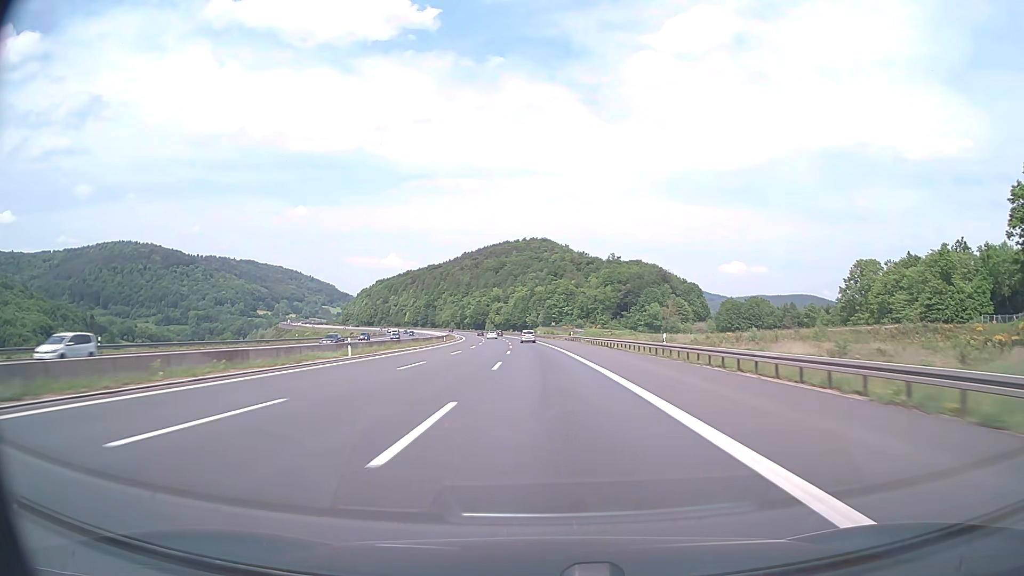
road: motorway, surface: asphalt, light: Day
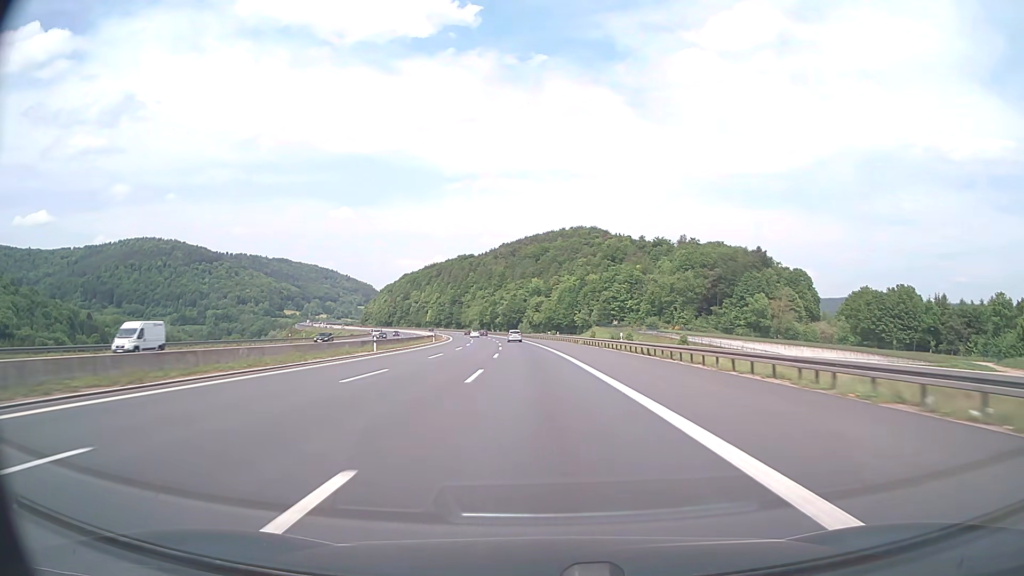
(-3.3, +96.3) m; -4°
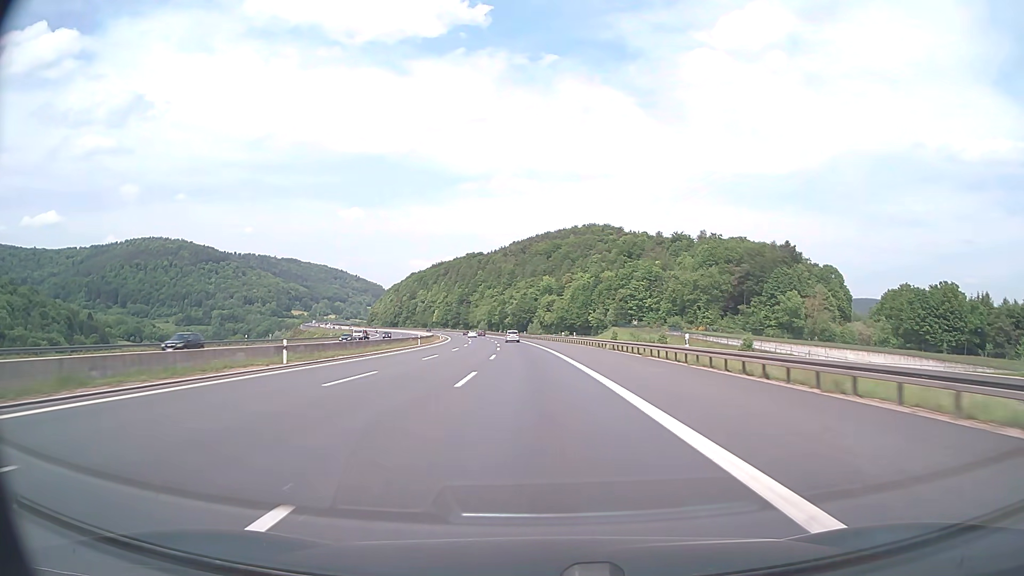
(-0.1, +19.3) m; -1°
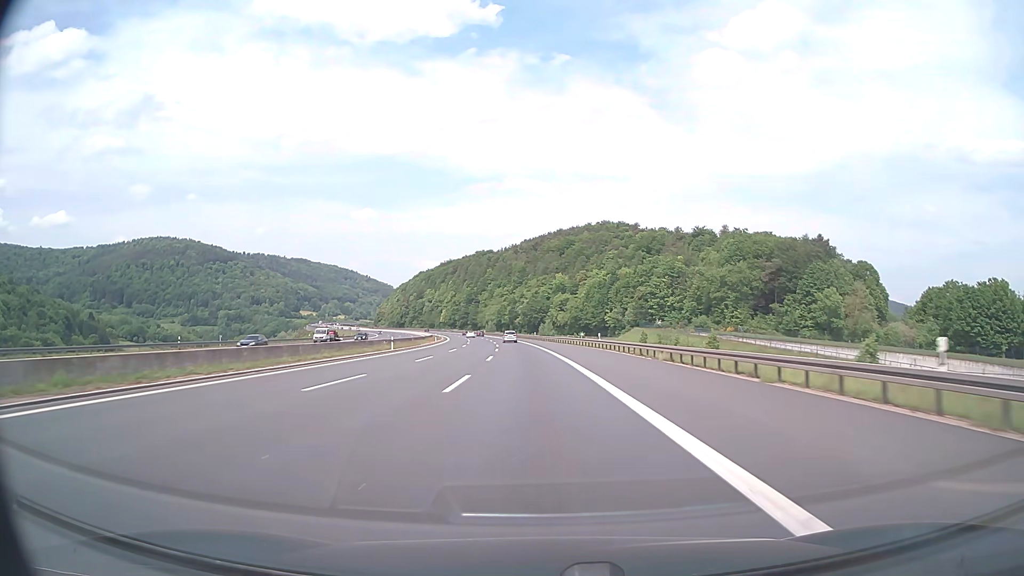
(-0.2, +19.4) m; -1°
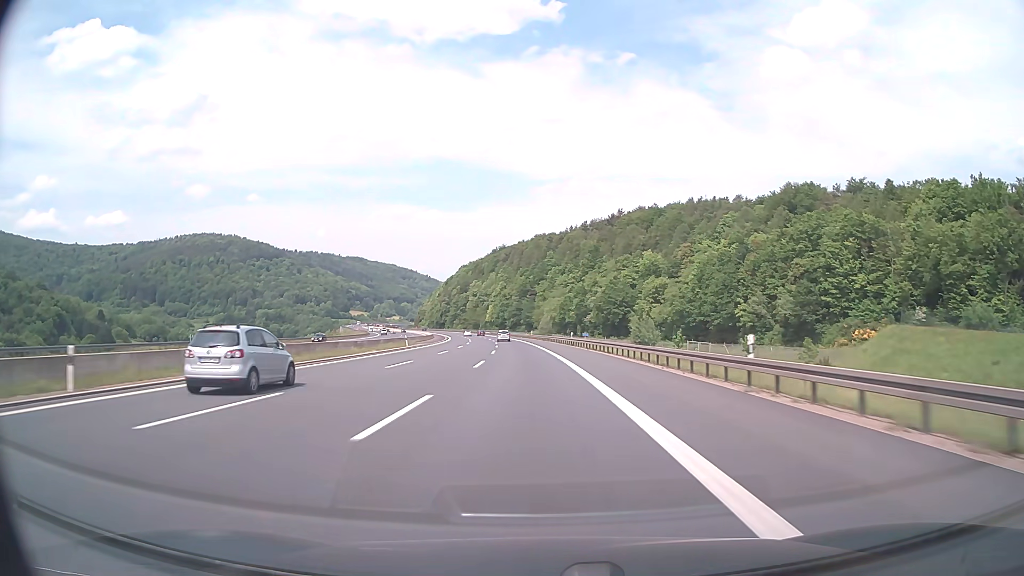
(-4.7, +96.9) m; -6°
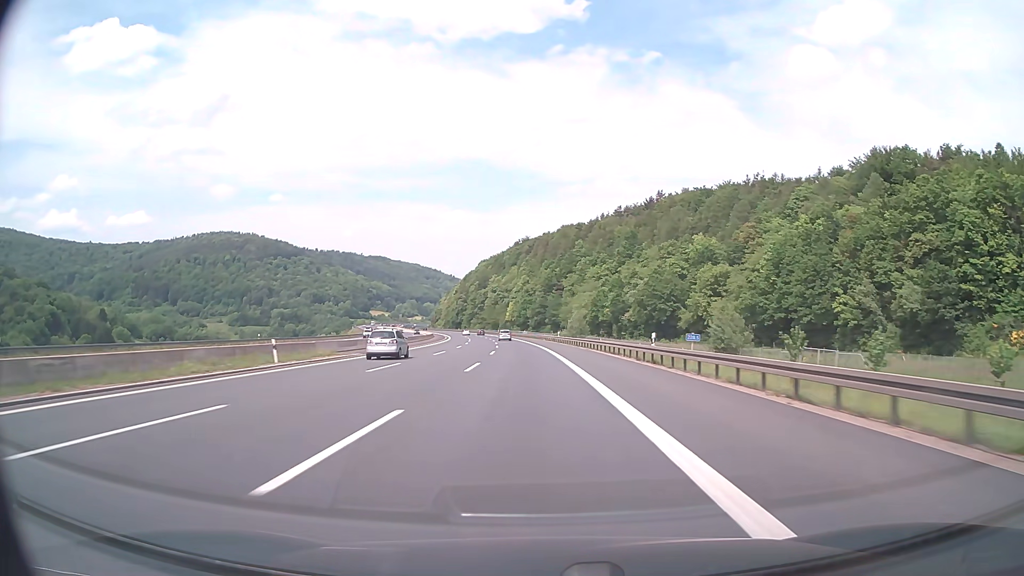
(-0.7, +38.9) m; -2°
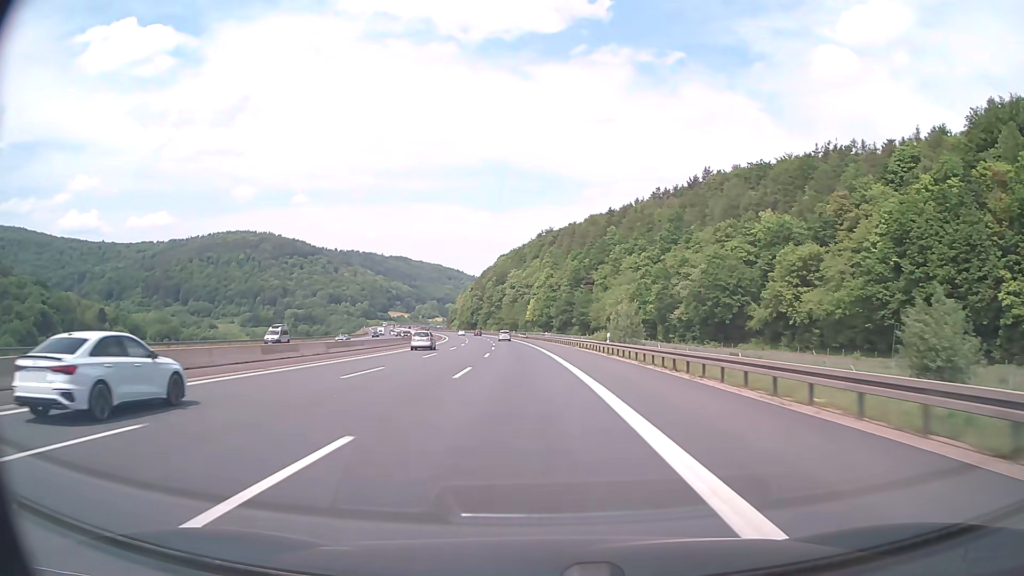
(-0.7, +39.0) m; -2°
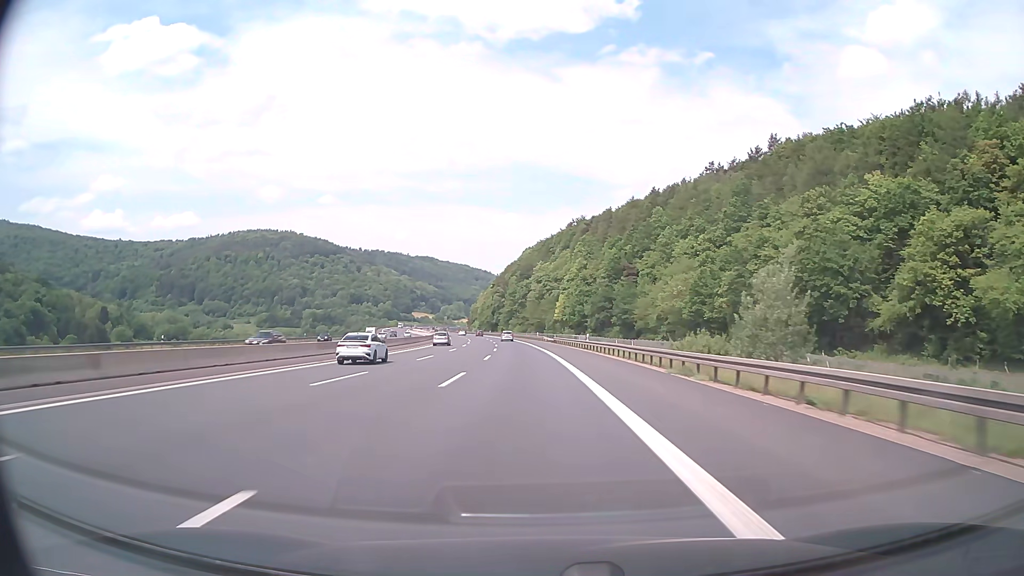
(-0.9, +39.0) m; -3°
(0, +10) (0, +20) (0, +30) (-1, +40) (-1, +50) (-2, +60) (-2, +70) (-3, +80) (-4, +90) (-5, +100) m
